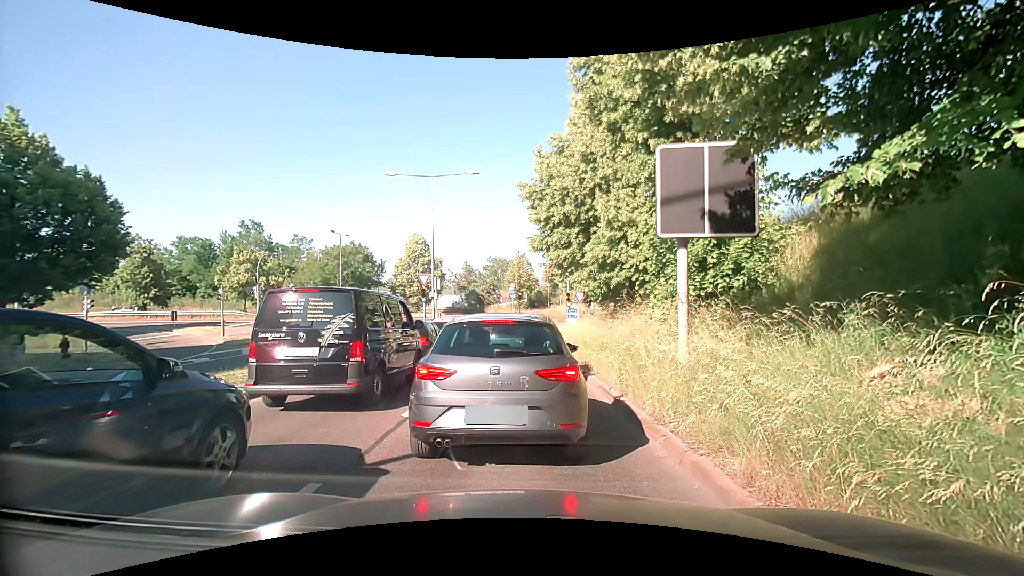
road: tertiary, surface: asphalt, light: Day
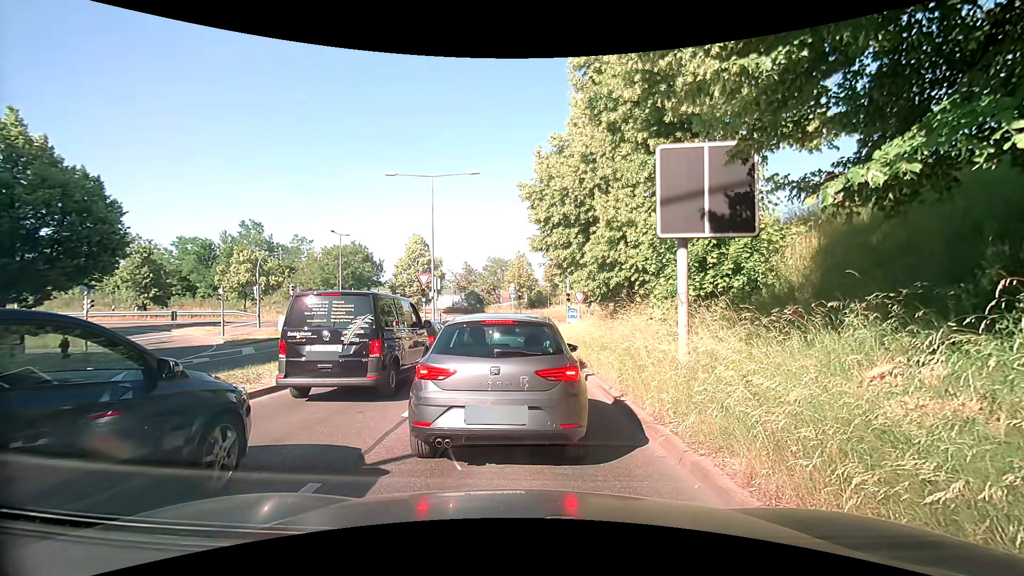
(0.0, 0.0) m; 0°
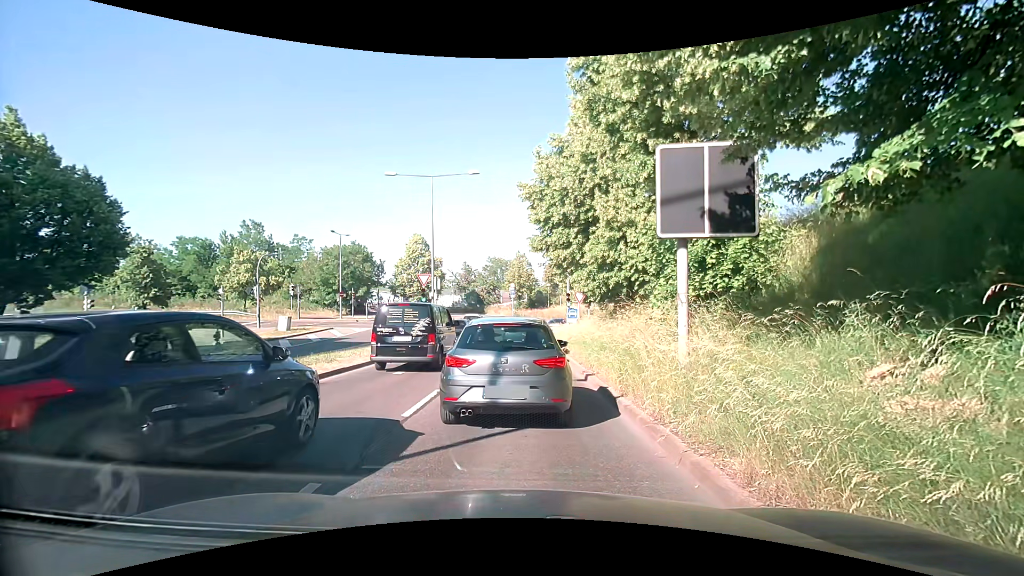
(0.0, 0.0) m; 0°
